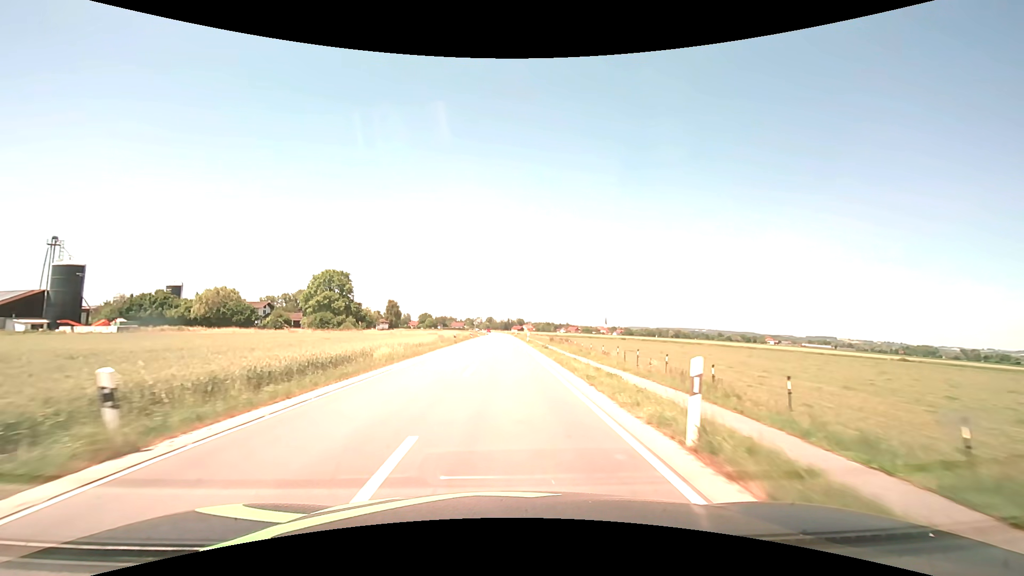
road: secondary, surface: asphalt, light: Day
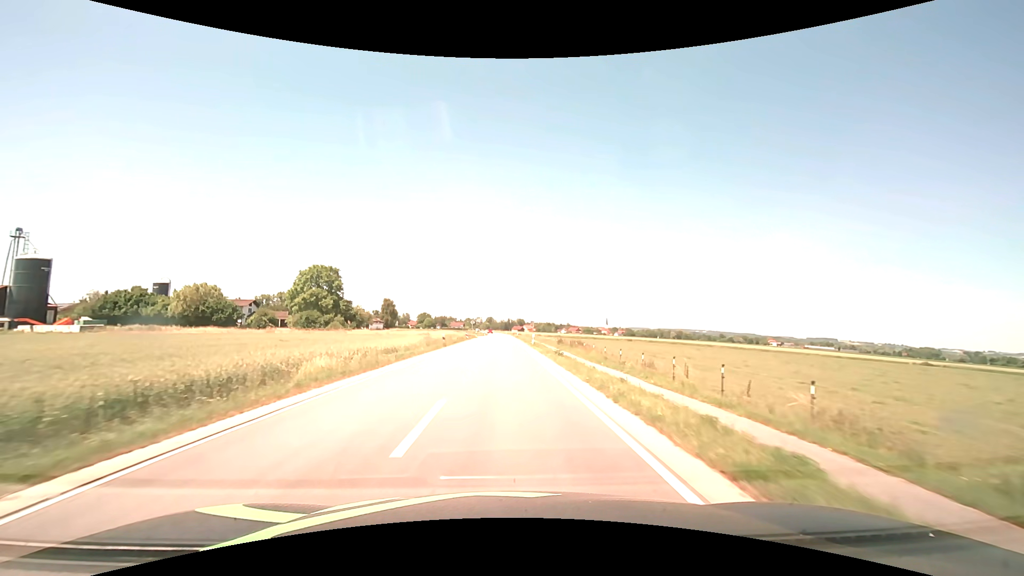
(0.0, +8.9) m; 0°
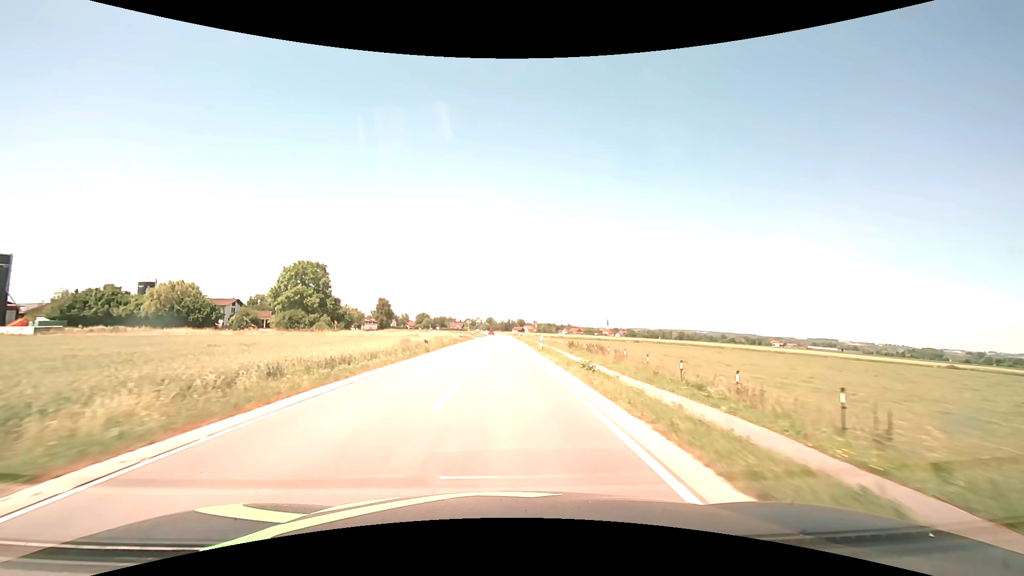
(0.0, +8.9) m; 0°
(0, +10) (0, +20) (0, +30) (0, +40) (0, +50) (0, +60) (0, +70) (0, +80) (0, +90) (0, +100) m
